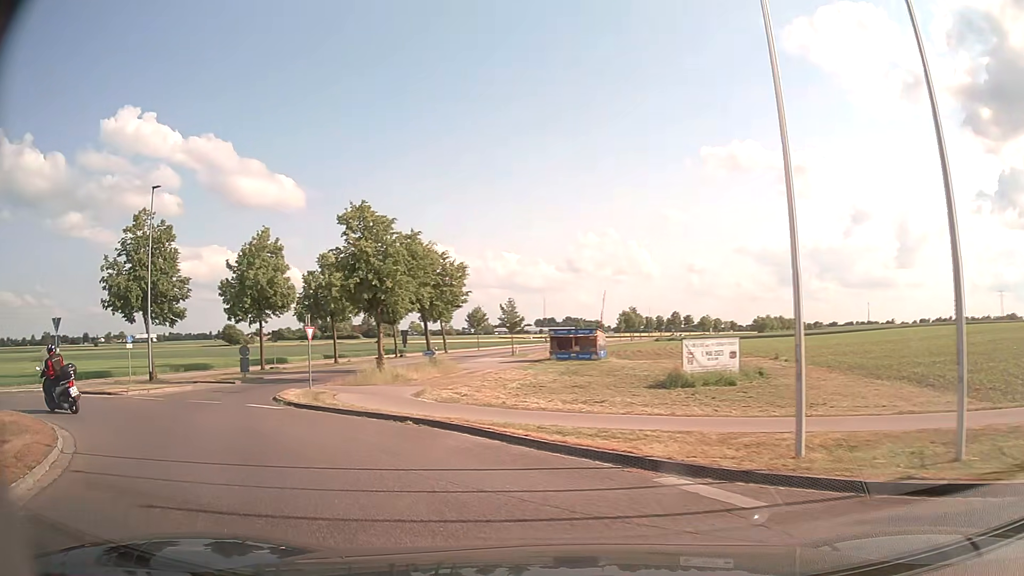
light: Day
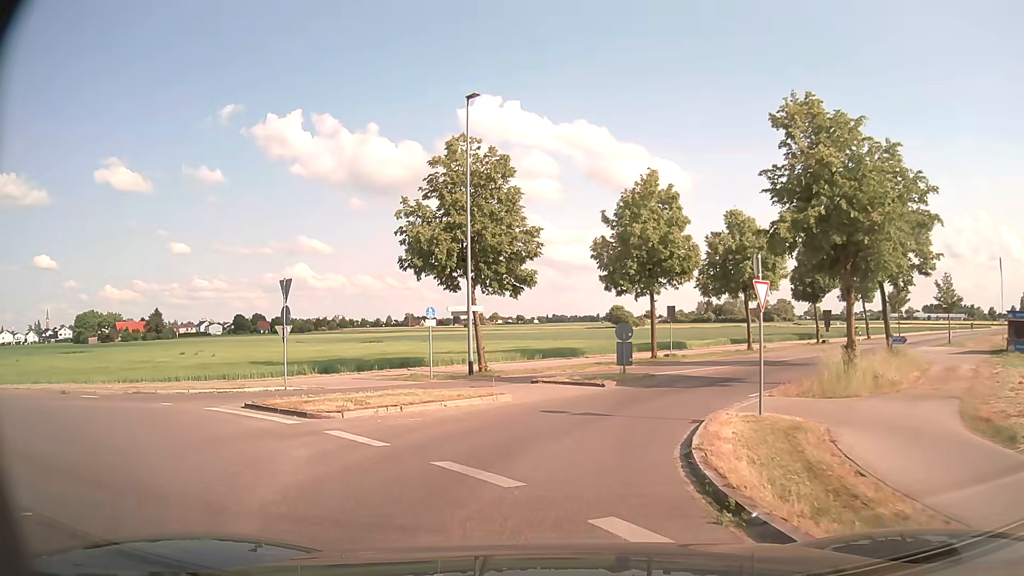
(-4.6, +12.5) m; -34°
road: tertiary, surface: asphalt
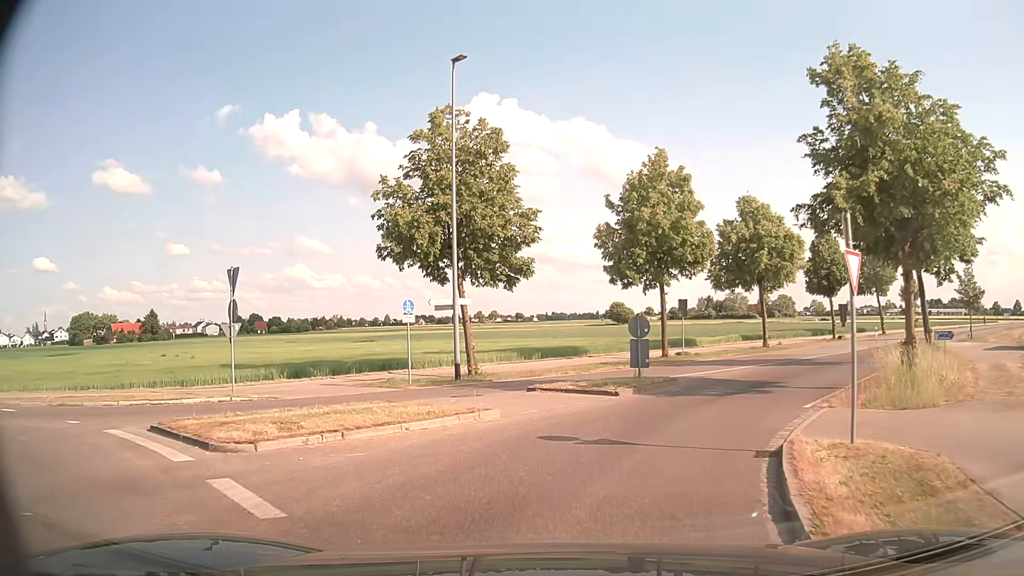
(0.0, +3.7) m; 0°
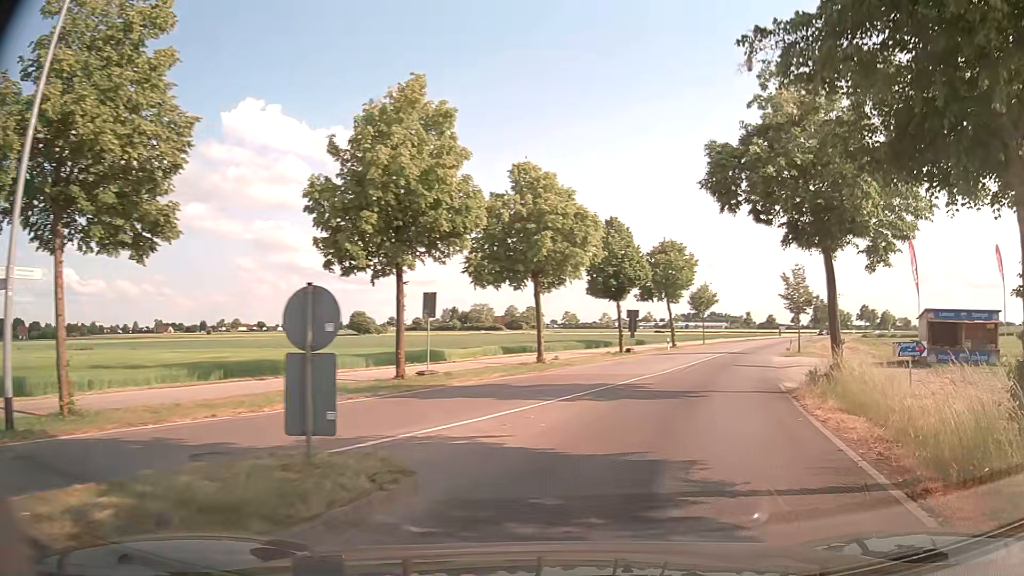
(+1.6, +11.7) m; +21°
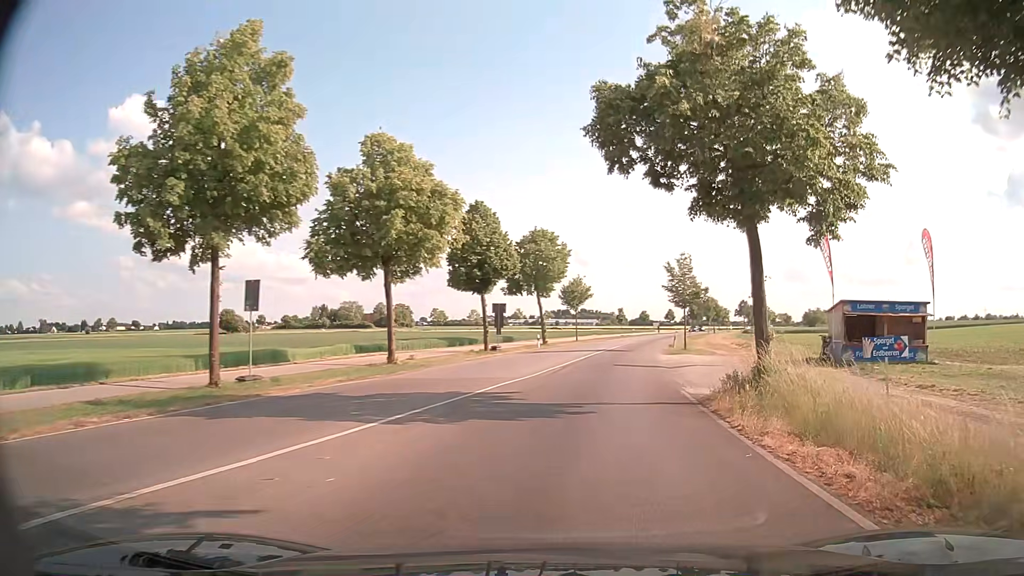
(+0.5, +4.5) m; +11°
(+1, +10) (+1, +20) (+3, +30) (+5, +40) (+7, +49) (+9, +59) (+11, +69) (+13, +79) (+16, +88) (+18, +98) m
